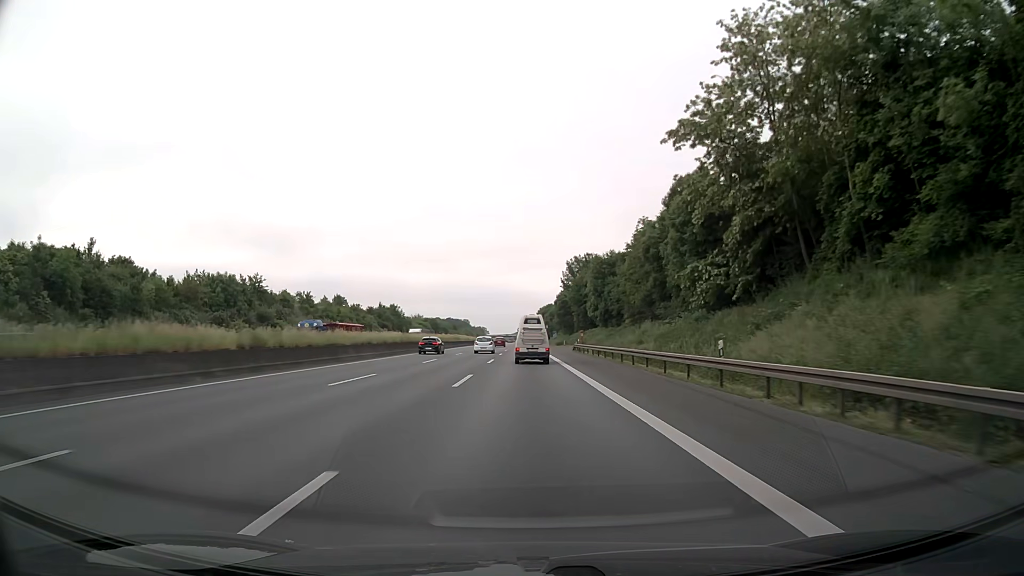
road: motorway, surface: asphalt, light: Day
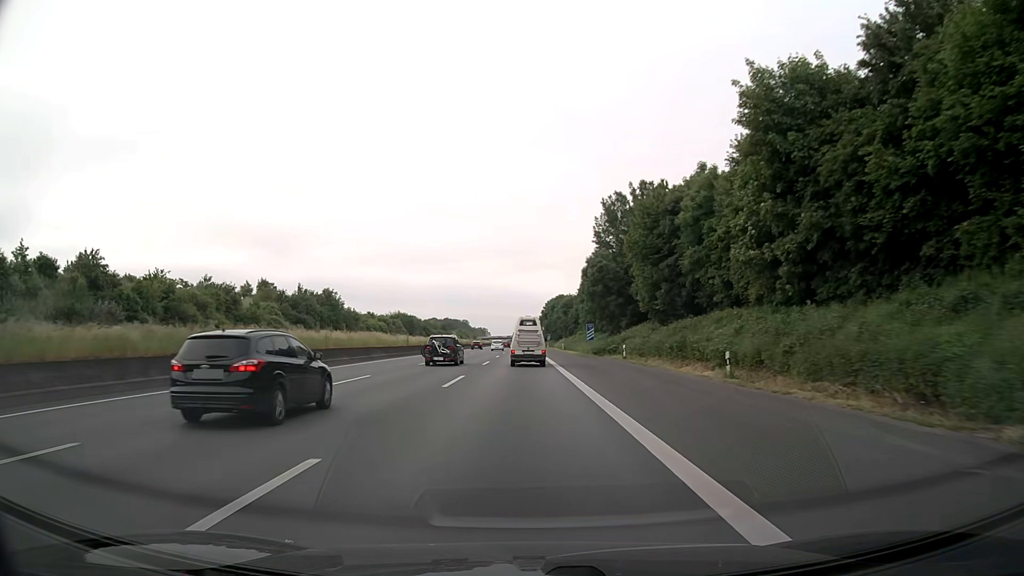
(-0.2, +71.4) m; 0°
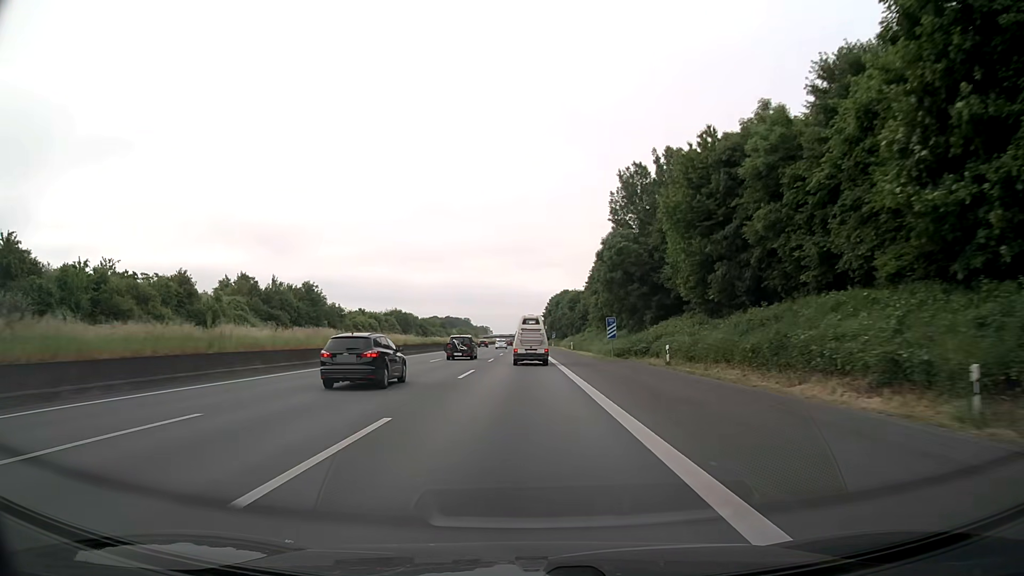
(0.0, +14.1) m; 0°
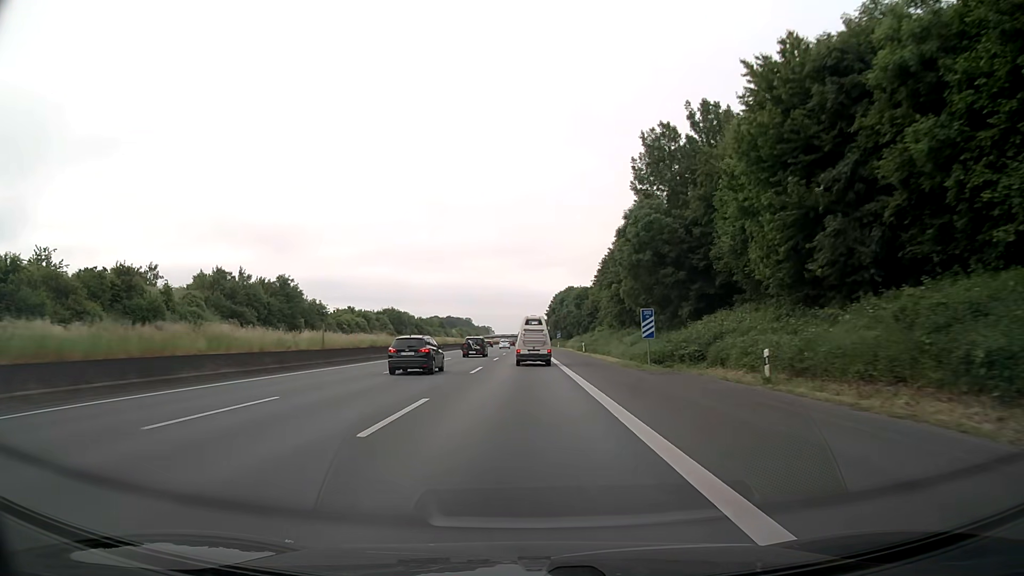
(0.0, +14.1) m; 0°
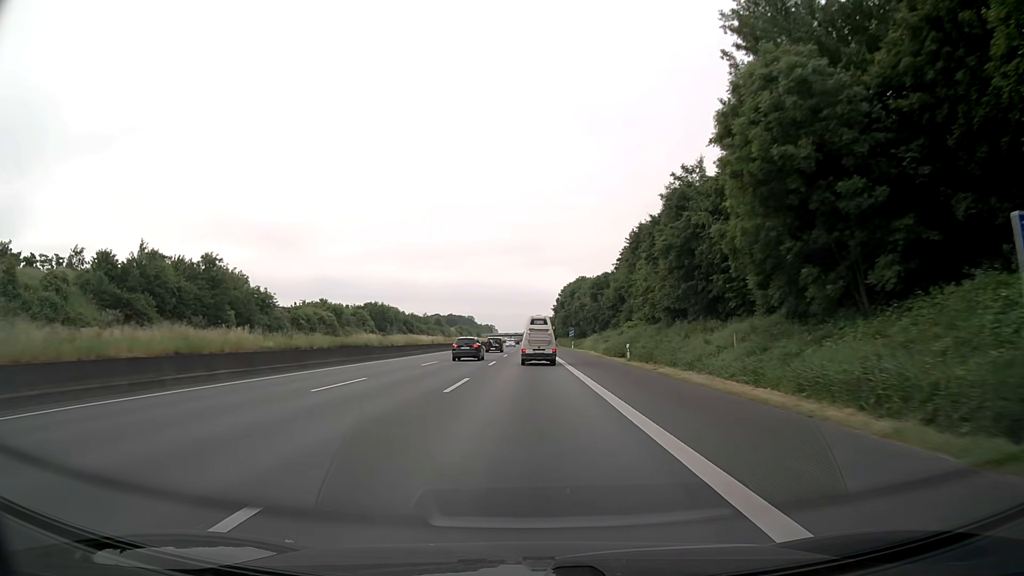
(-0.1, +28.1) m; 0°
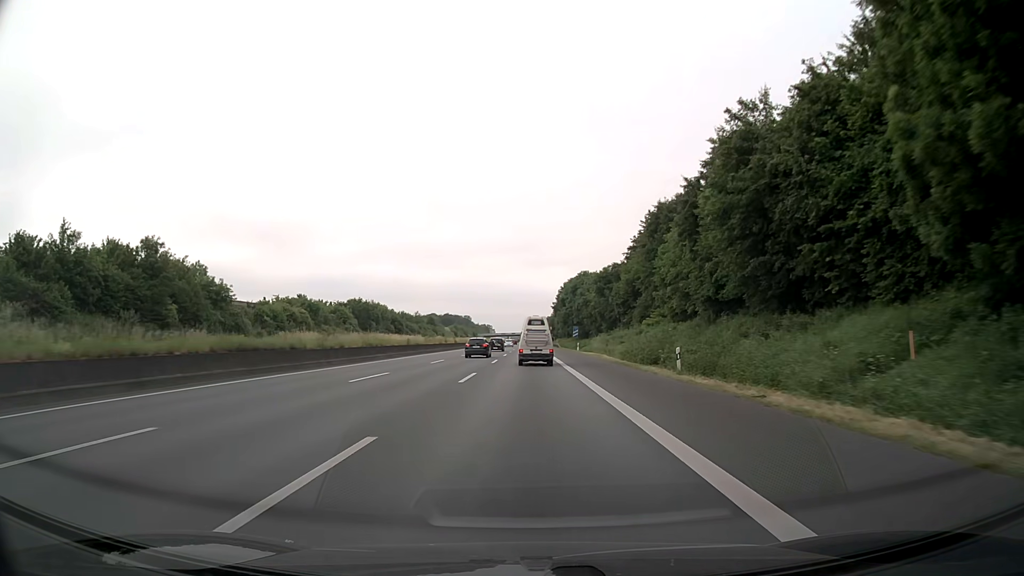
(+0.1, +14.0) m; 0°
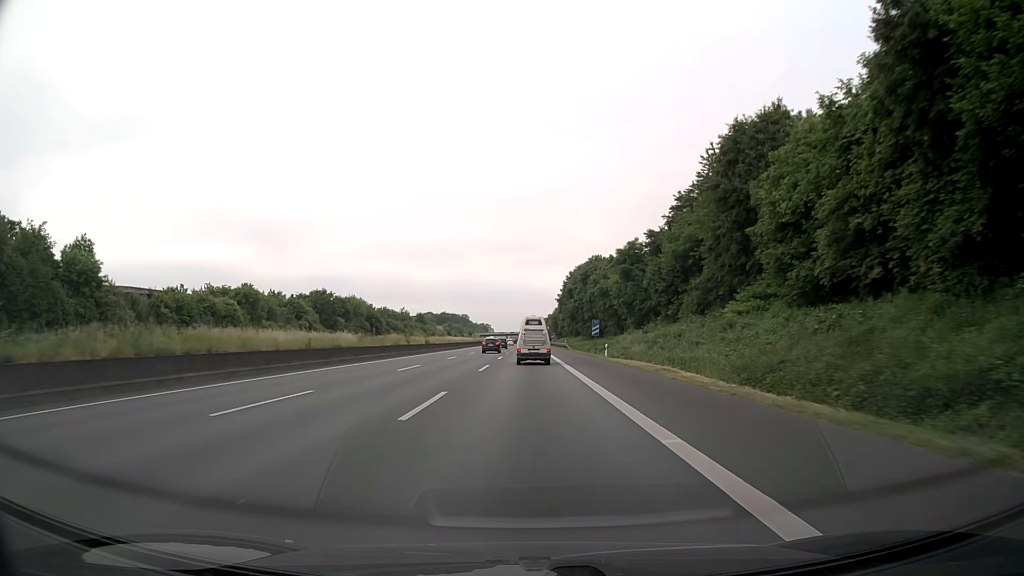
(+0.2, +28.0) m; 0°
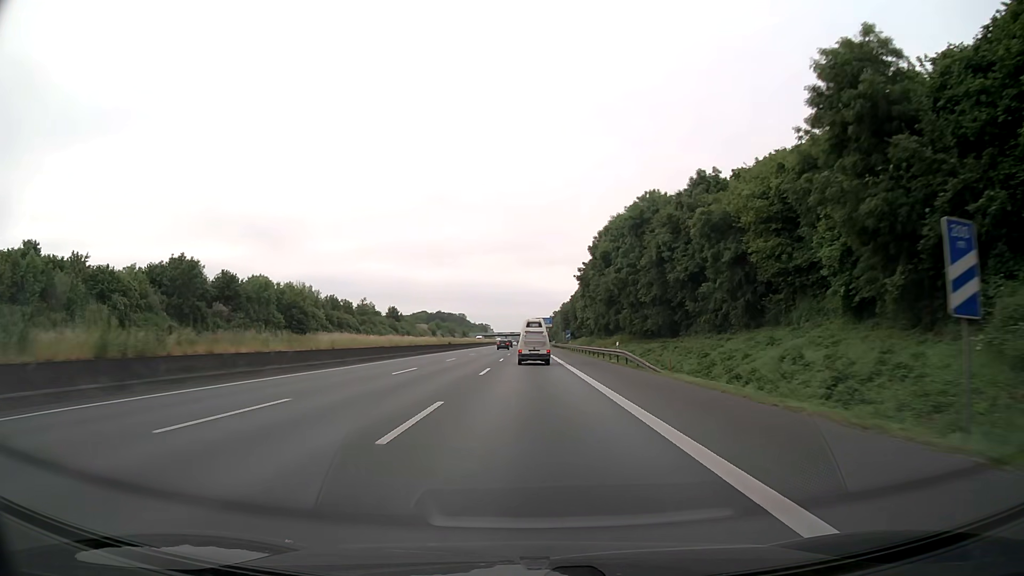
(-0.1, +56.5) m; 0°
(0, +10) (0, +20) (0, +30) (0, +40) (0, +50) (0, +60) (0, +70) (0, +80) (0, +90) (0, +100) m
